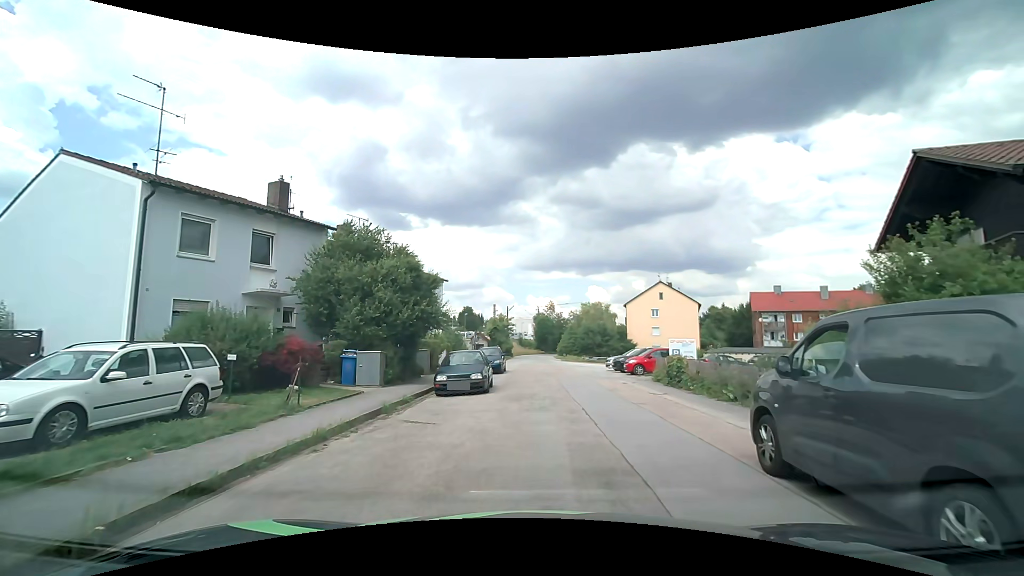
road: residential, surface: asphalt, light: Day
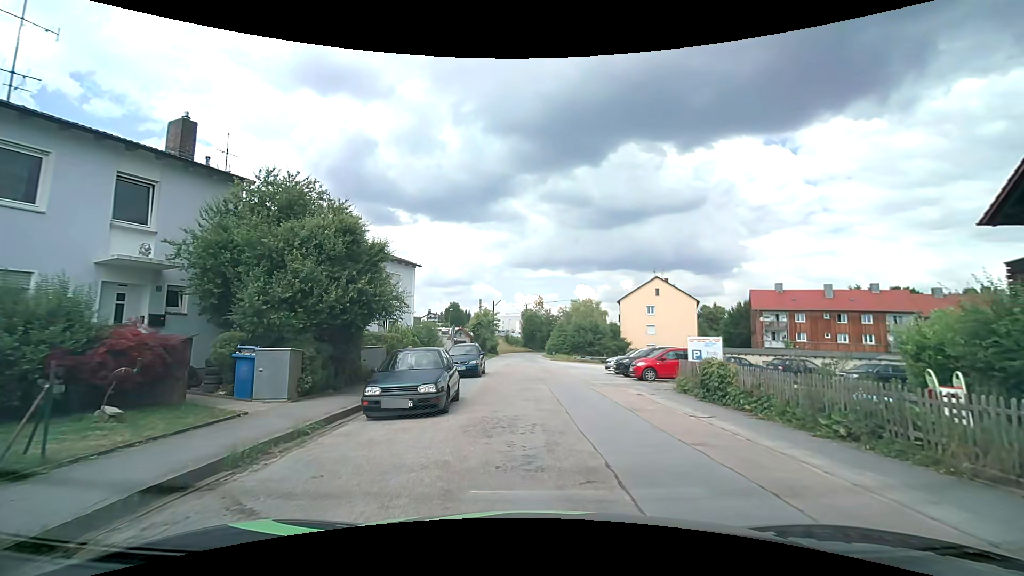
(+0.2, +5.3) m; +3°
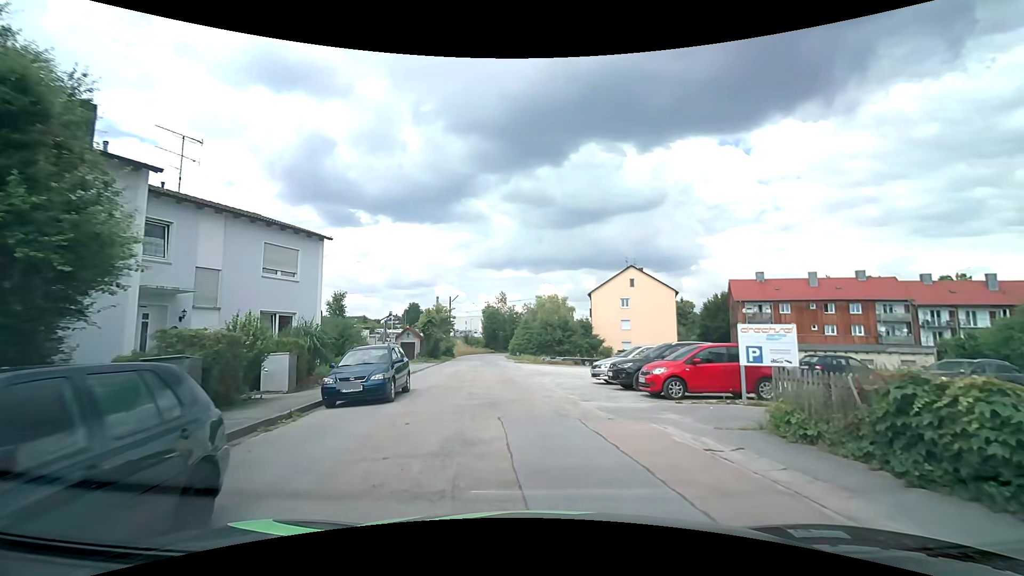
(+0.2, +8.8) m; +4°
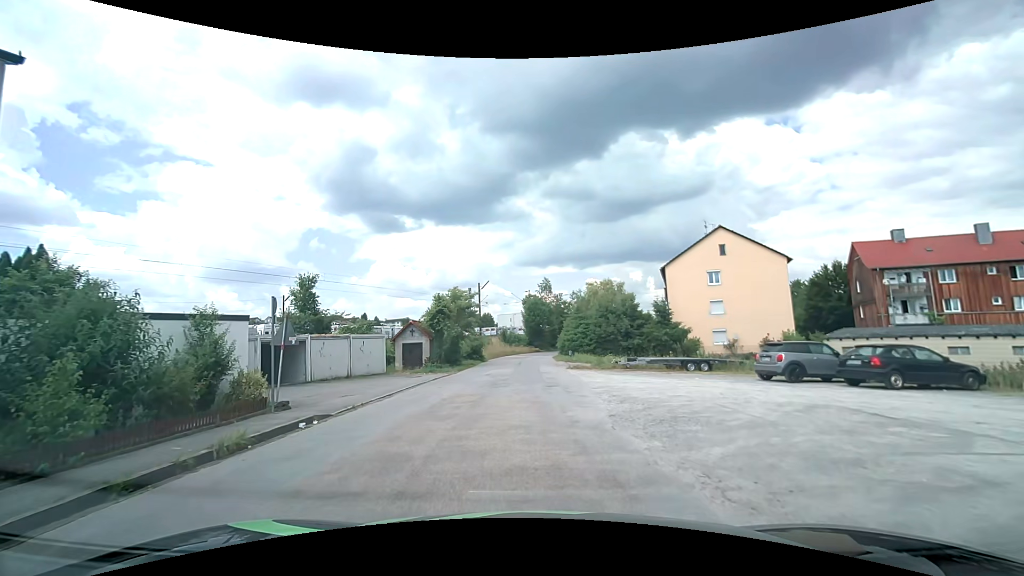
(-0.4, +16.3) m; -5°
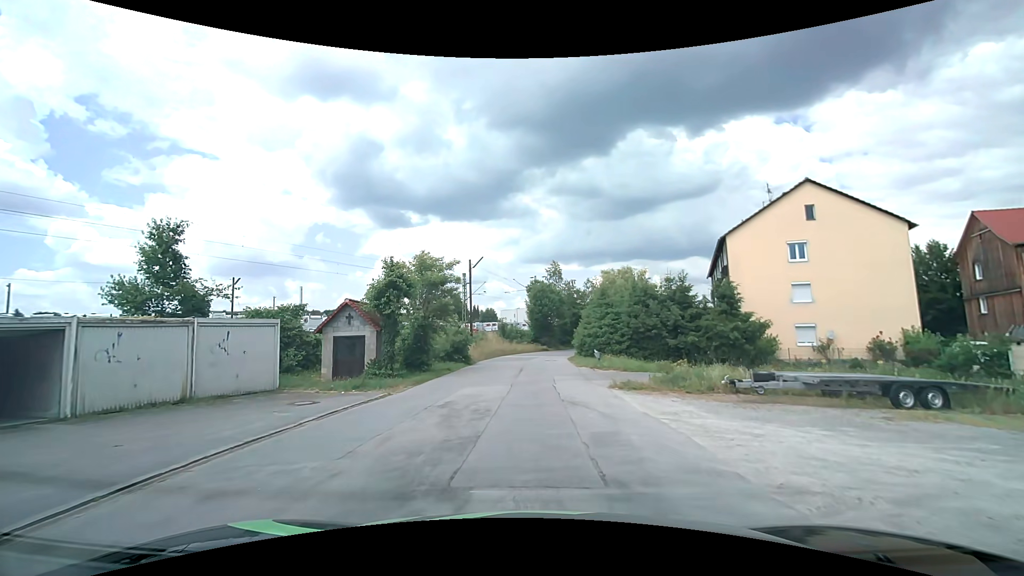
(-0.2, +13.6) m; -2°
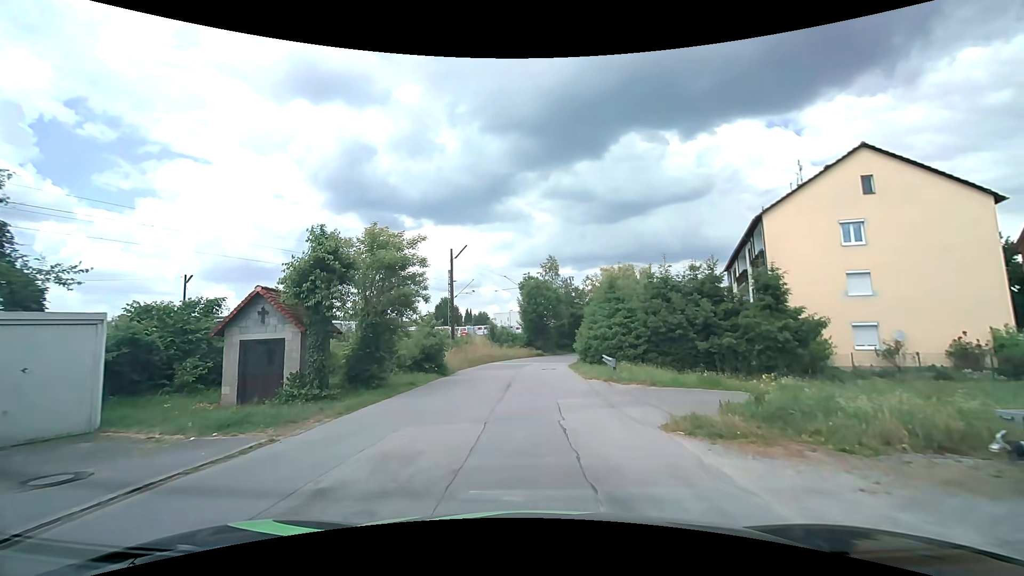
(+0.2, +6.7) m; +2°
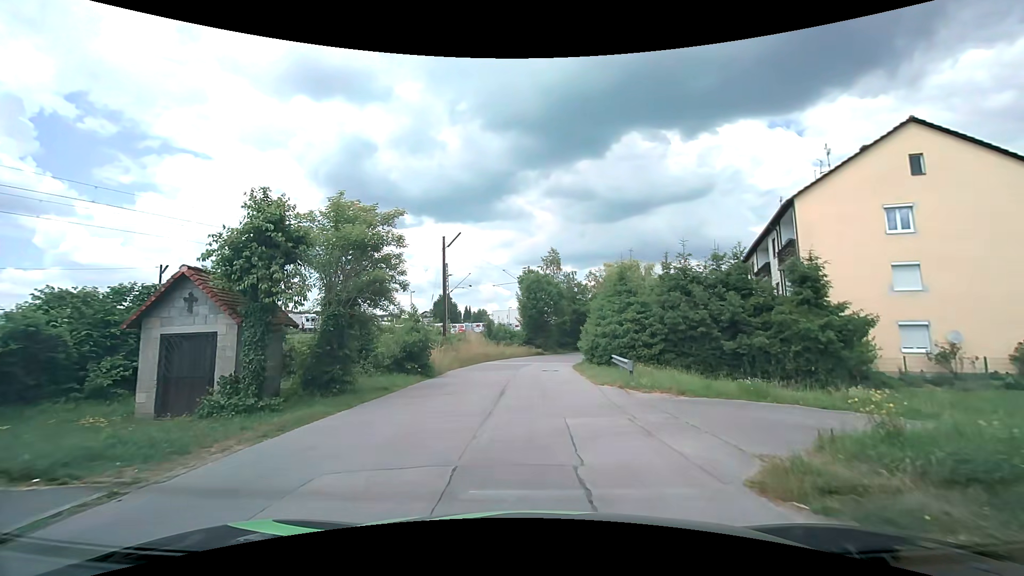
(0.0, +3.4) m; -1°
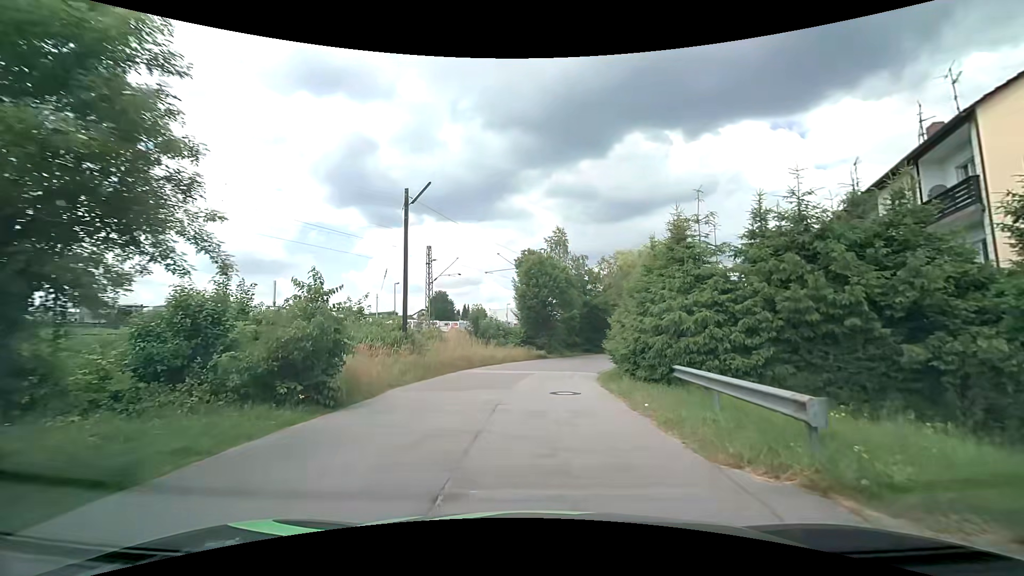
(0.0, +10.3) m; +1°
(0, +10) (0, +20) (+2, +30) (+6, +39) (+12, +47) (+20, +53) (+30, +53) (+40, +51) (+49, +52) (+54, +60) m
